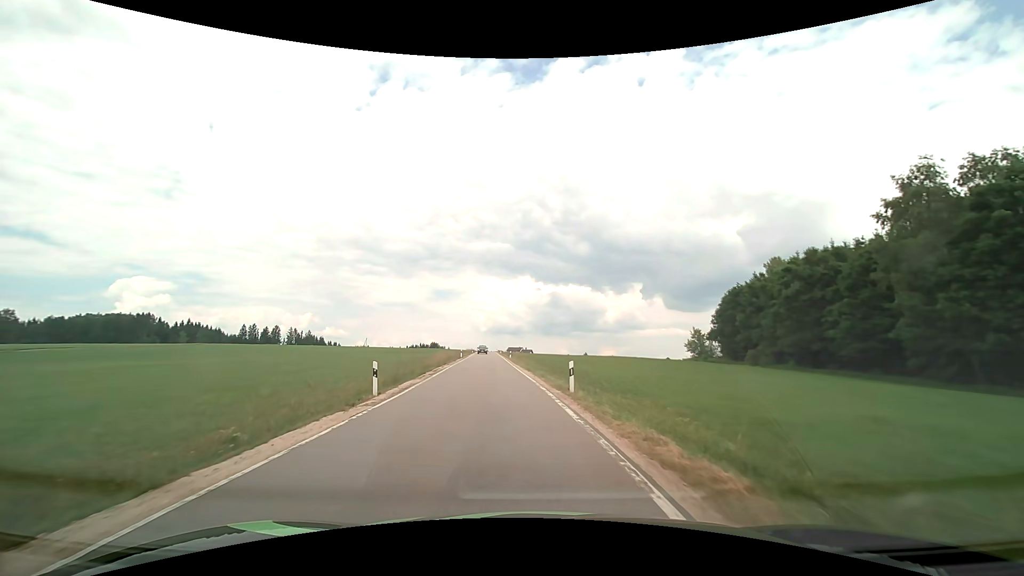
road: tertiary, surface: asphalt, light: Day
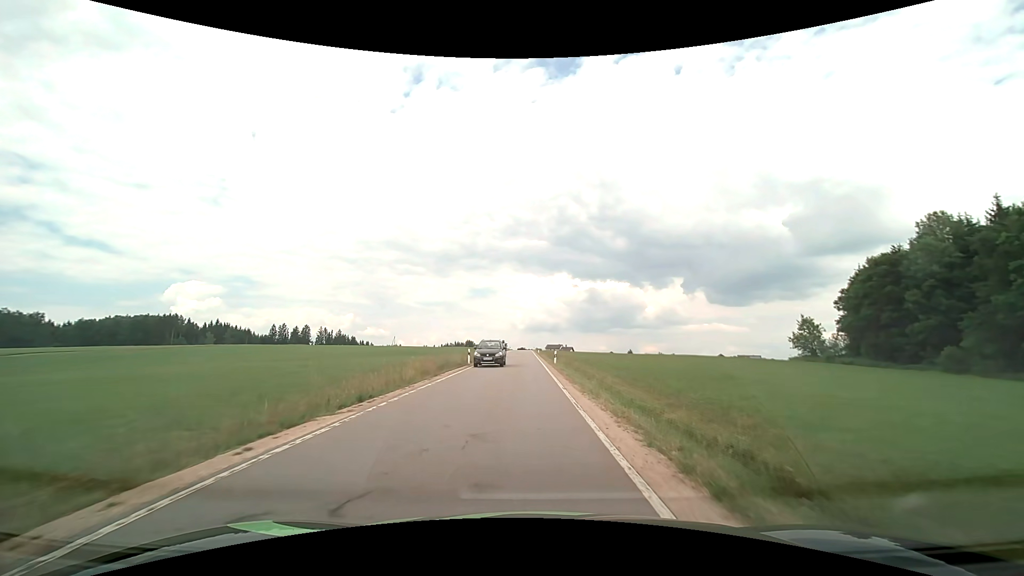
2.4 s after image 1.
(-1.5, +26.3) m; -5°
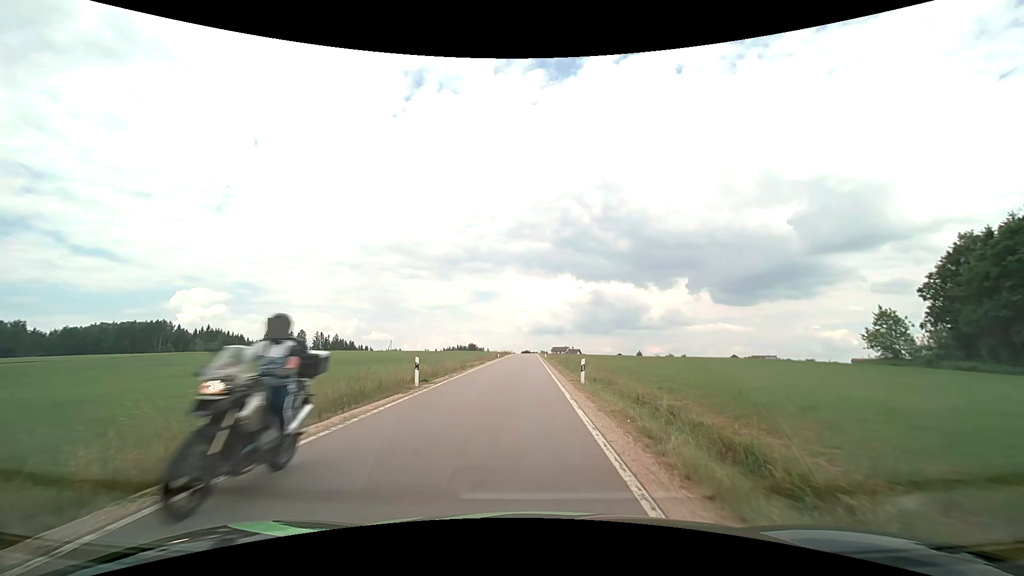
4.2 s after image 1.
(0.0, +16.6) m; -1°
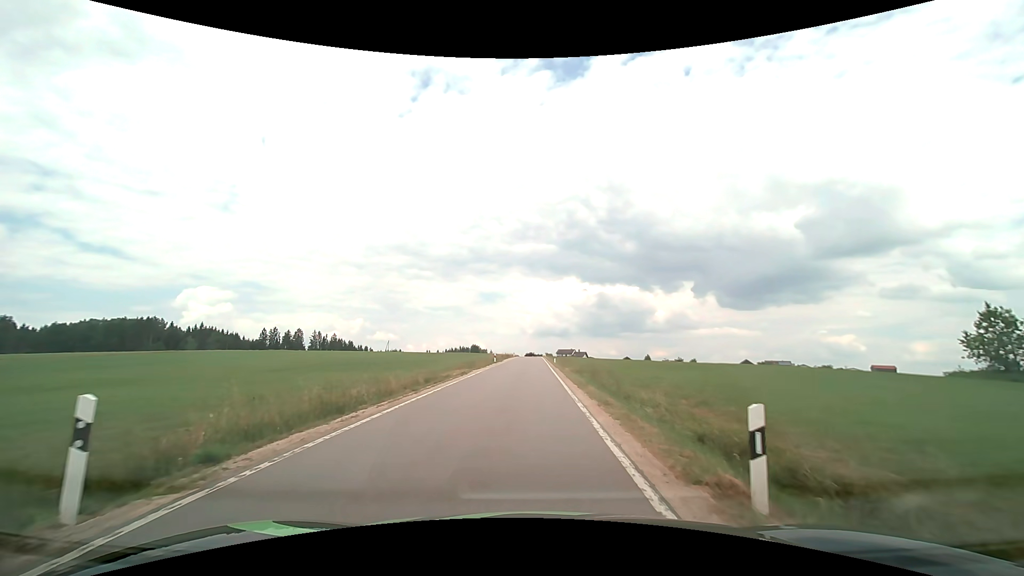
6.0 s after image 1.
(-0.1, +13.7) m; -1°
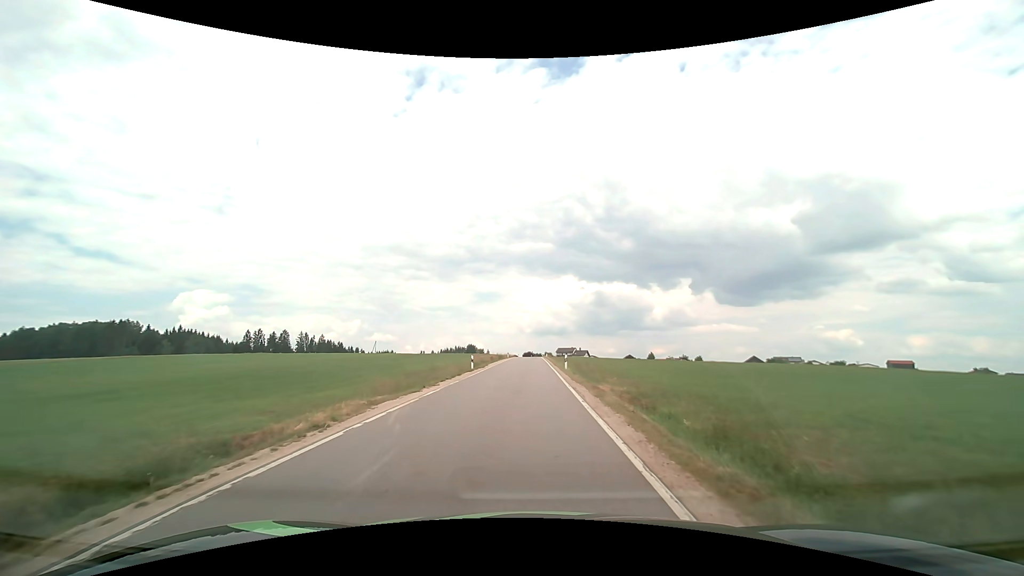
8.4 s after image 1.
(+0.1, +18.5) m; 0°
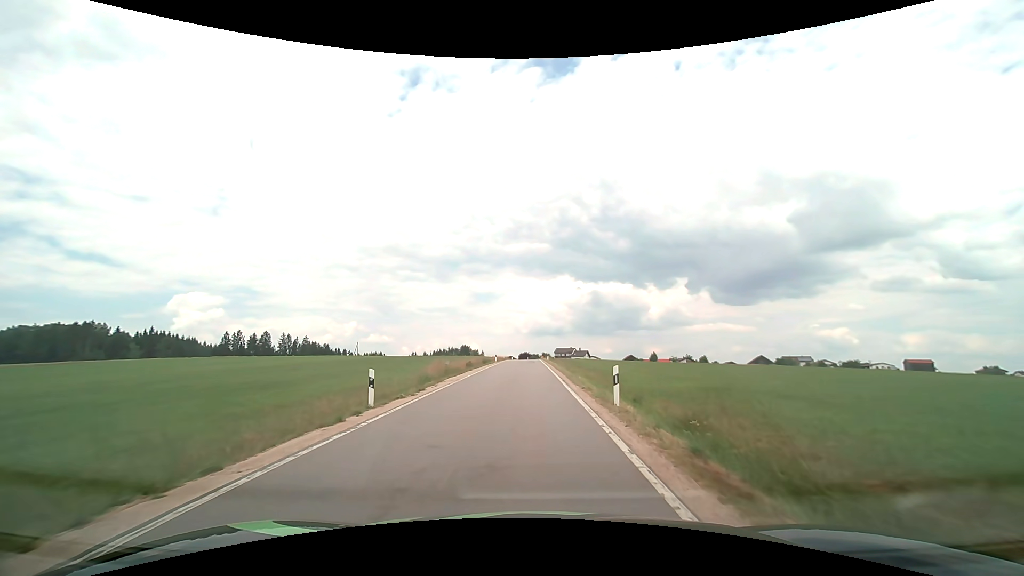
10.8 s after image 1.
(+0.1, +20.1) m; 0°
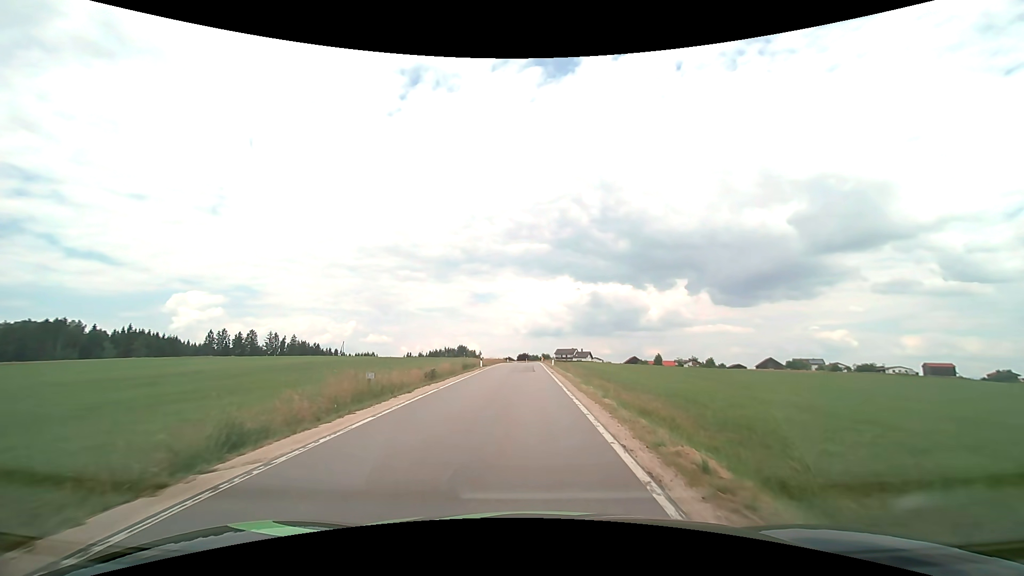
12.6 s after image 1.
(0.0, +16.0) m; 0°
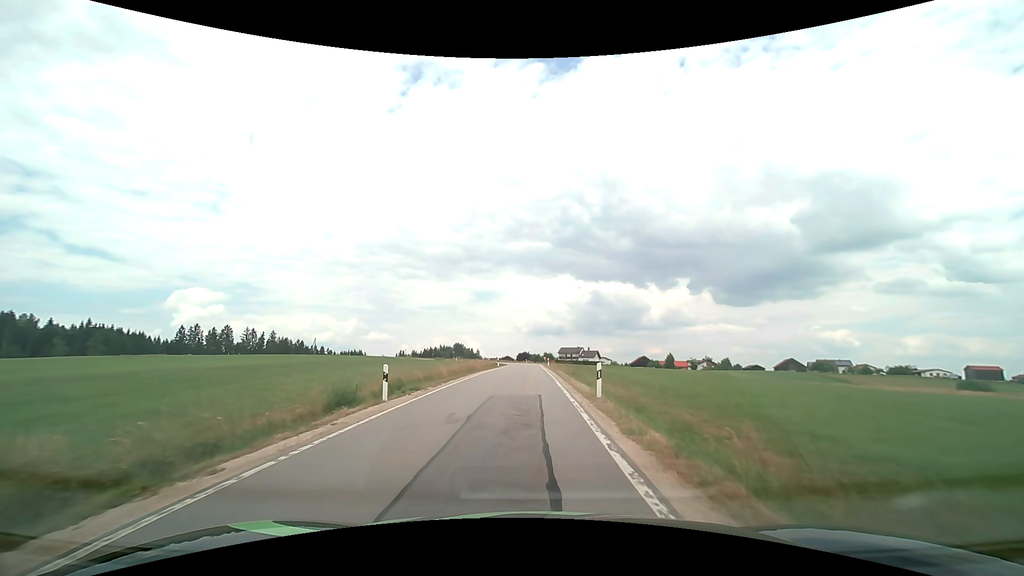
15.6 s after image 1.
(-0.2, +28.1) m; 0°
(0, +10) (0, +20) (0, +30) (0, +40) (0, +50) (0, +60) (0, +70) (0, +80) (-1, +90) (-2, +100) m
